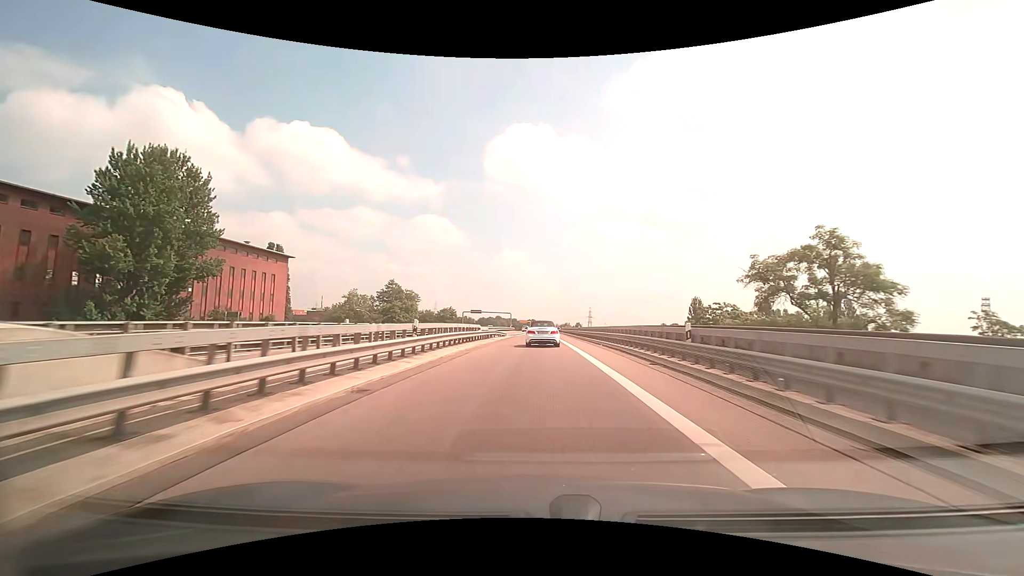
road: trunk_link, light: Day
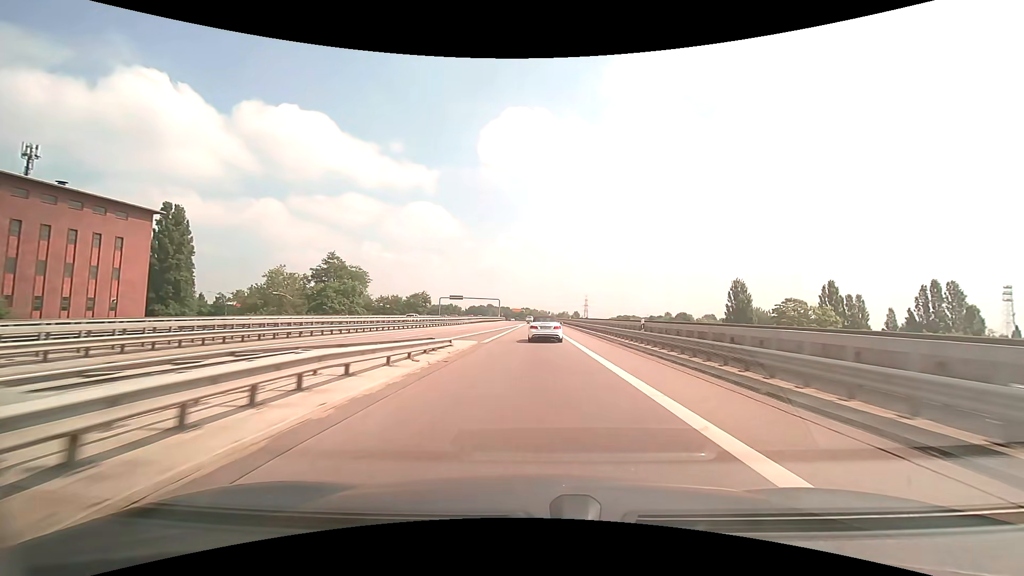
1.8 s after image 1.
(+0.2, +35.9) m; +1°
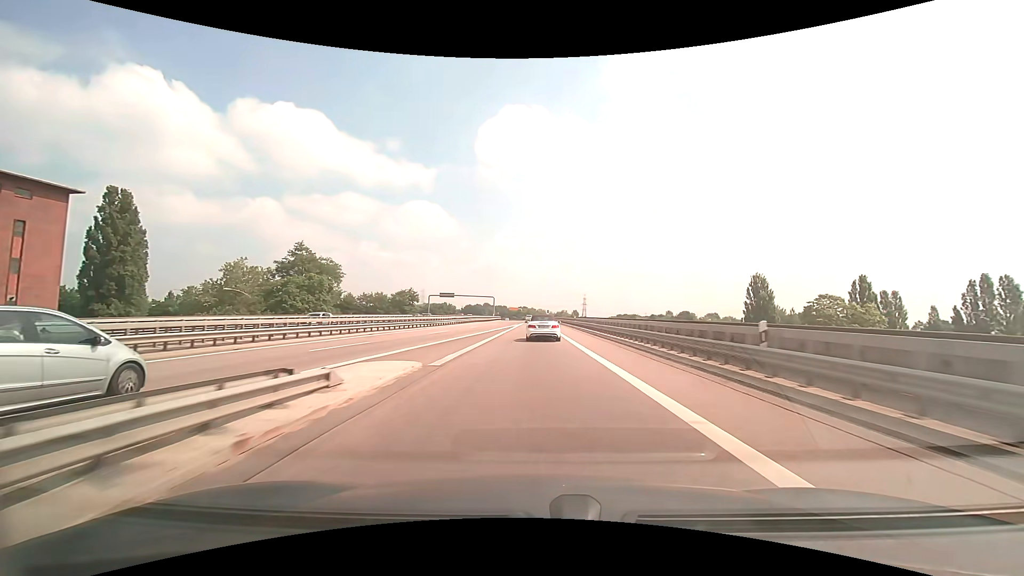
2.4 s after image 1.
(0.0, +12.1) m; 0°
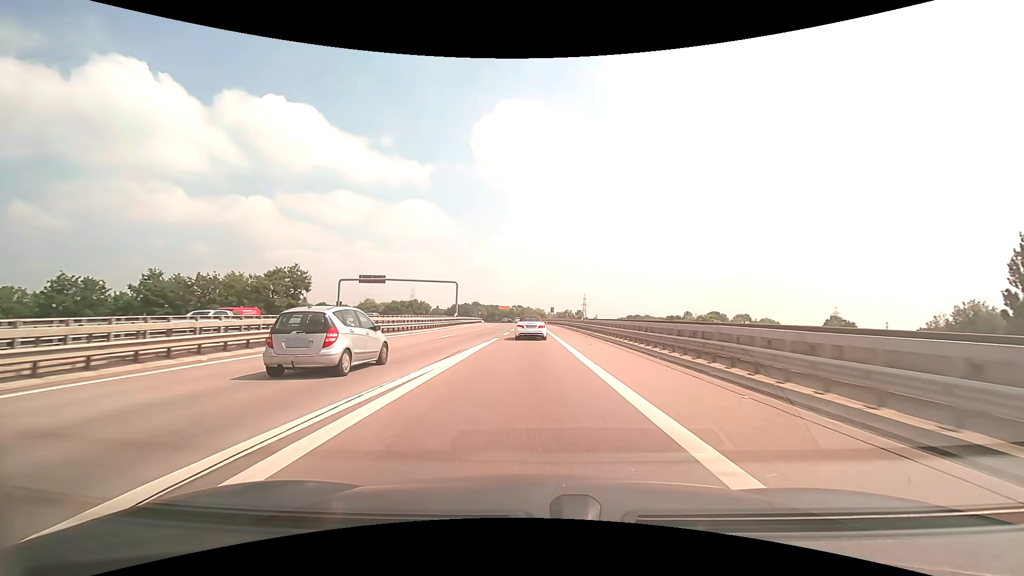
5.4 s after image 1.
(+0.4, +60.8) m; 0°
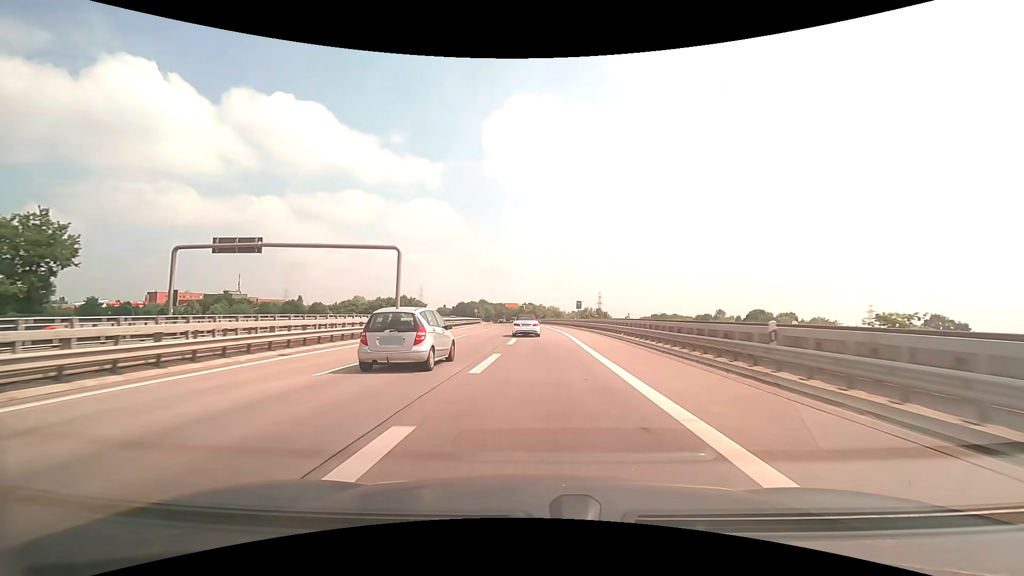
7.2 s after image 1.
(-0.3, +37.1) m; -1°
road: trunk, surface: asphalt
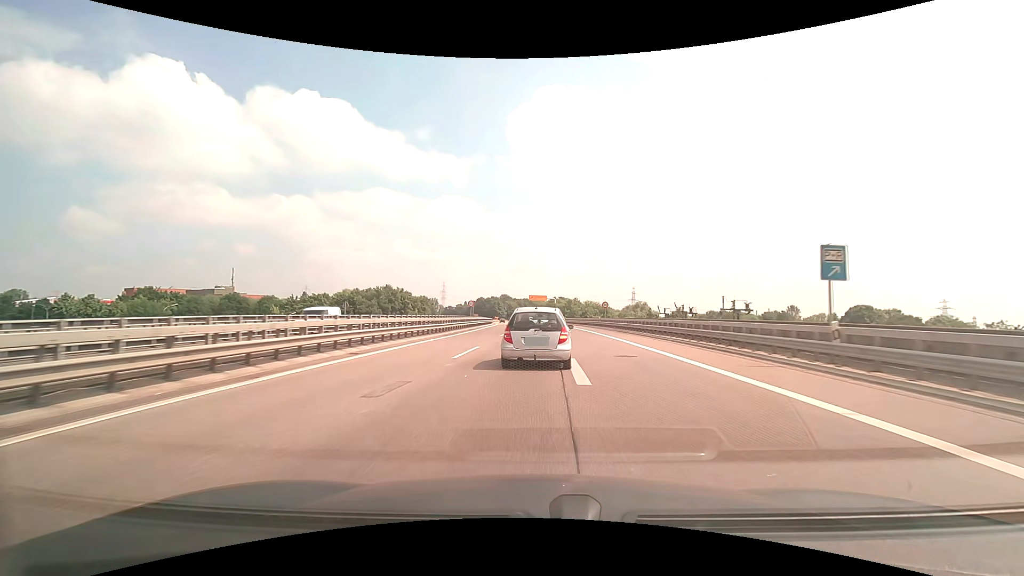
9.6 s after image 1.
(-1.8, +50.0) m; -3°
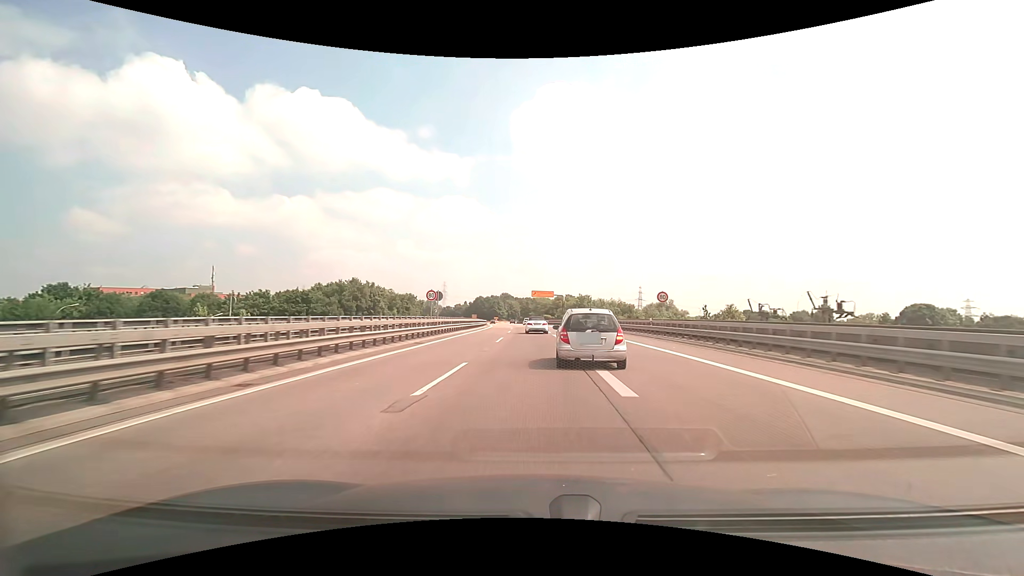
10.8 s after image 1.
(0.0, +25.2) m; 0°
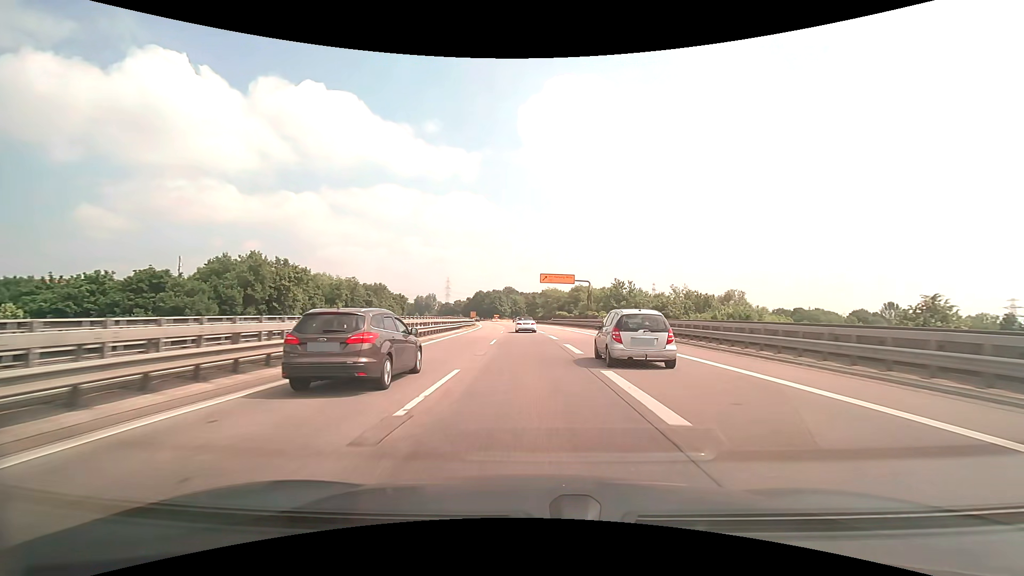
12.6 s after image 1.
(-0.2, +38.1) m; -1°
(0, +10) (0, +20) (0, +30) (-1, +40) (-1, +50) (-2, +60) (-2, +70) (-3, +80) (-4, +90) (-5, +100) m
